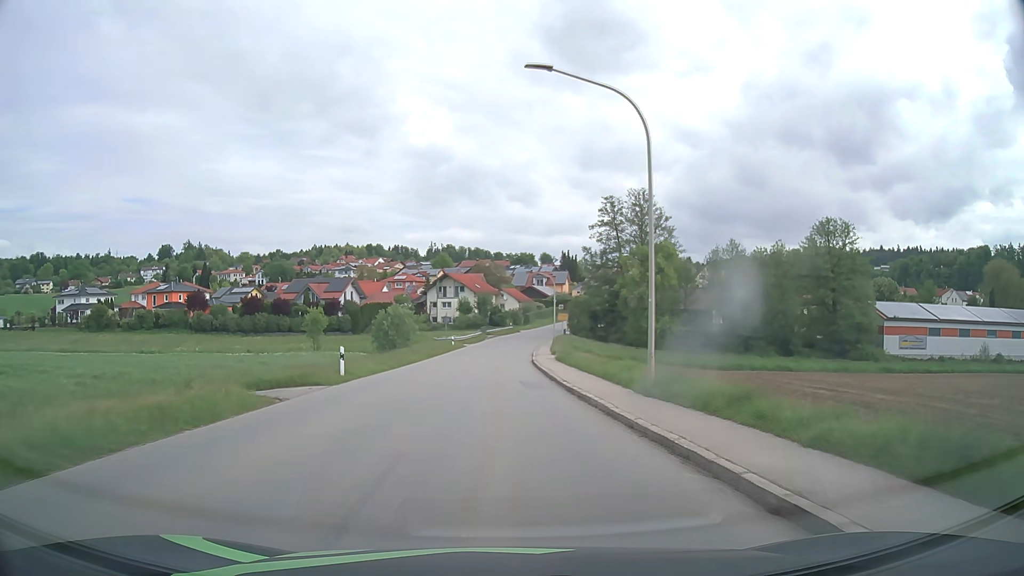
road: tertiary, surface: asphalt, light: Day
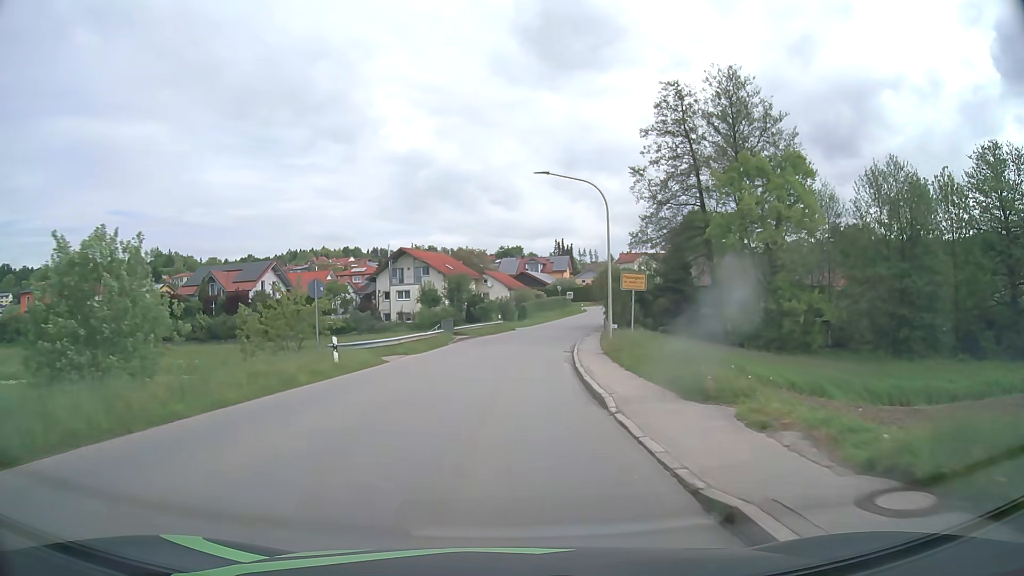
(-0.1, +39.7) m; +1°
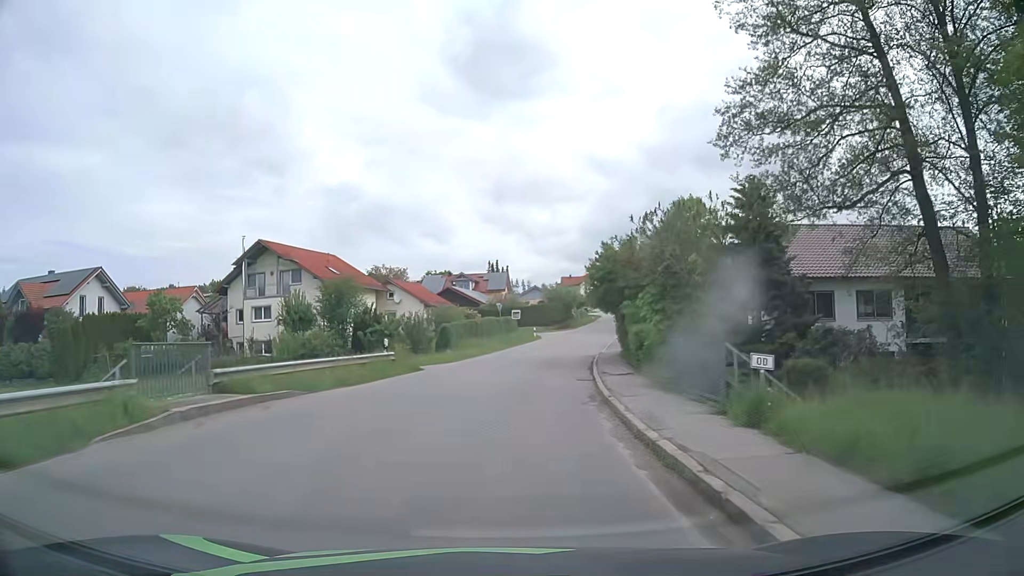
(+1.2, +30.2) m; +5°
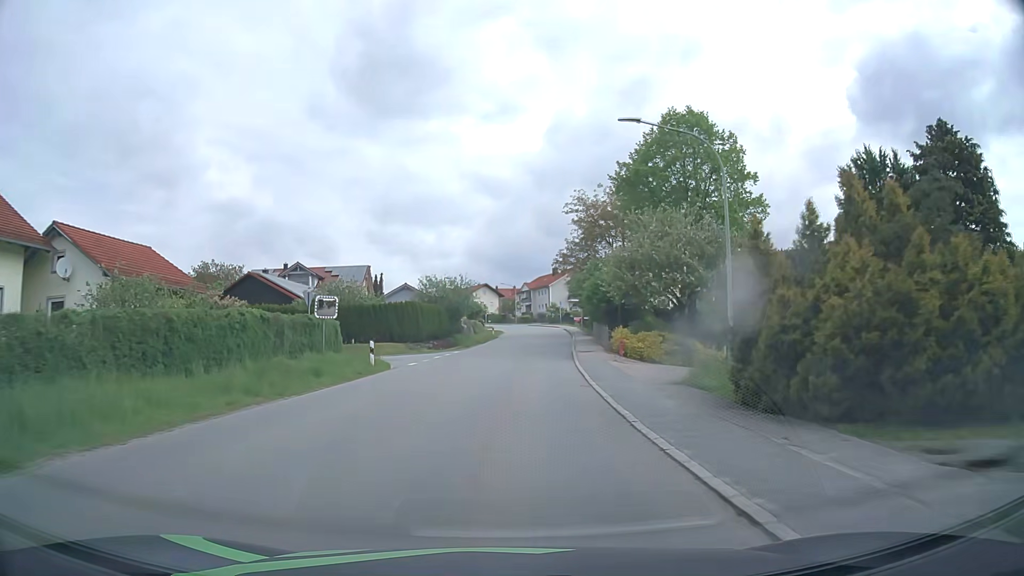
(+3.3, +37.9) m; +10°
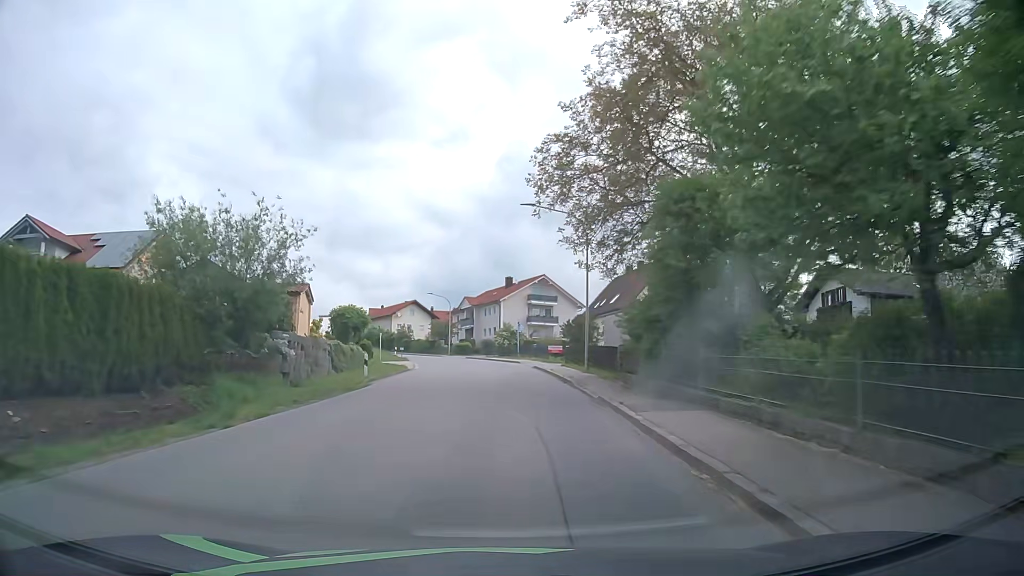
(+1.7, +40.9) m; +4°
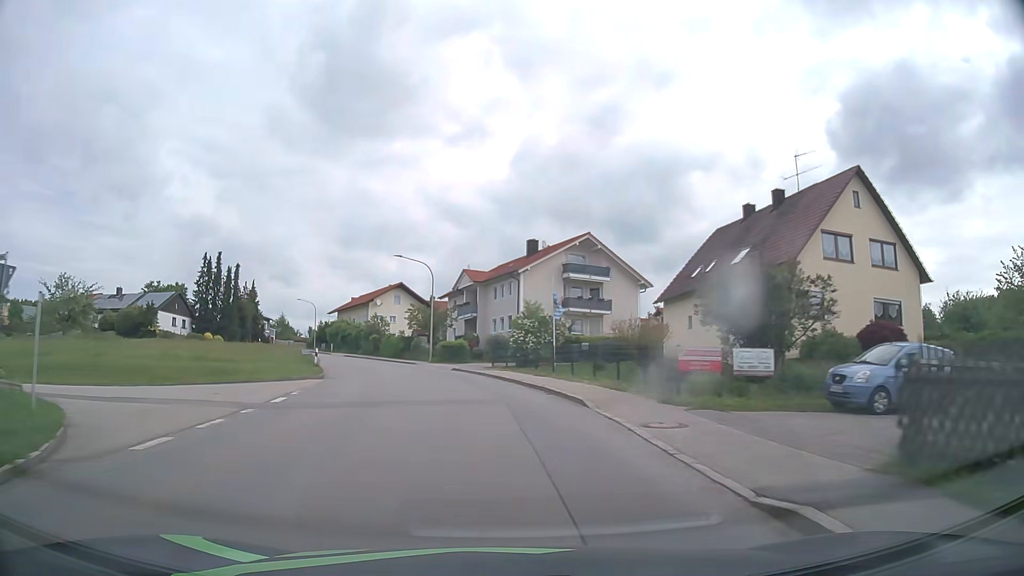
(-0.2, +33.9) m; -2°
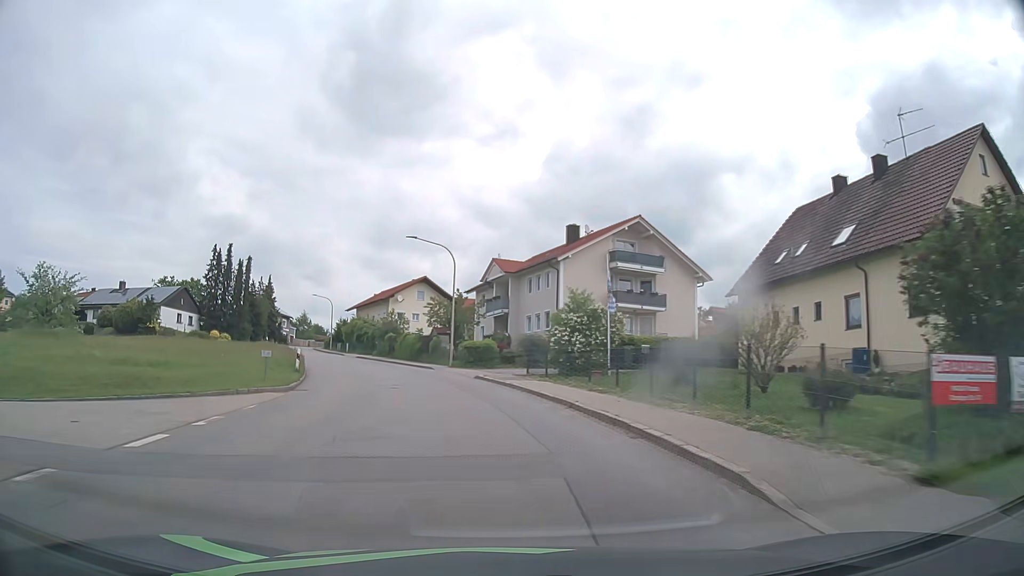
(-0.2, +8.5) m; -2°
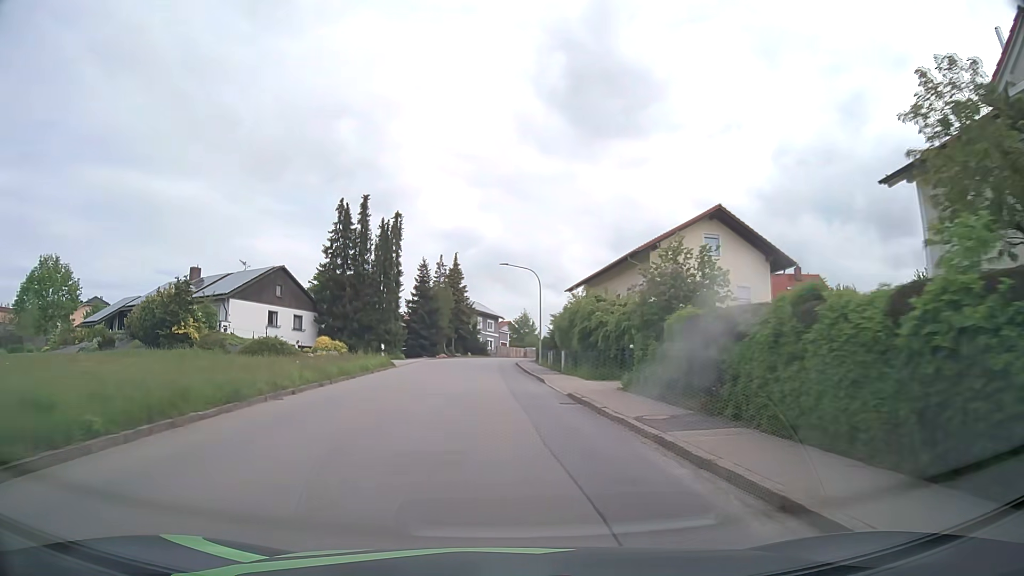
(-7.5, +41.1) m; -21°
(0, +10) (0, +20) (-1, +30) (-1, +40) (-1, +50) (-1, +60) (0, +70) (+3, +80) (+6, +89) (+10, +98) m
